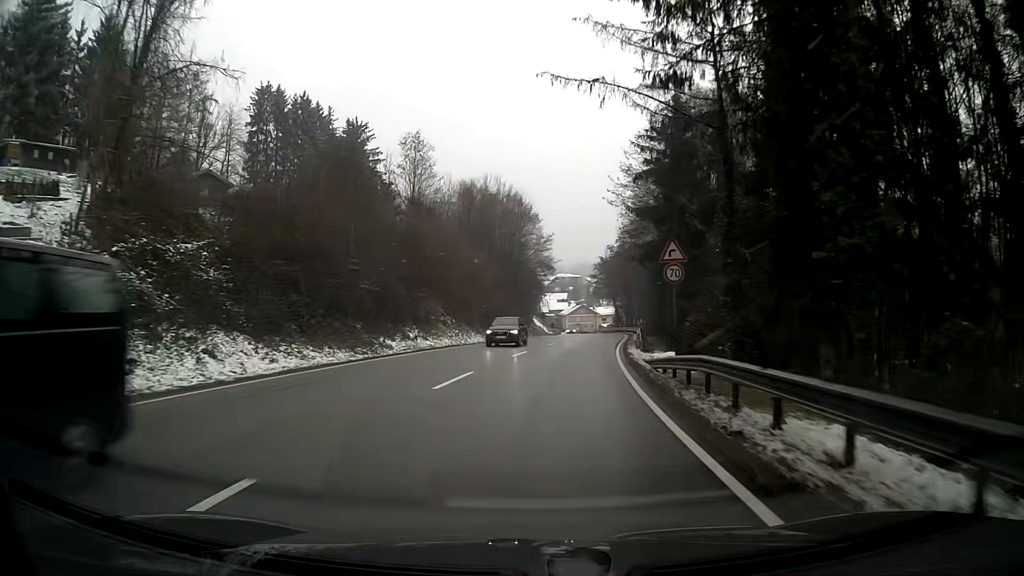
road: primary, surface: asphalt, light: Day
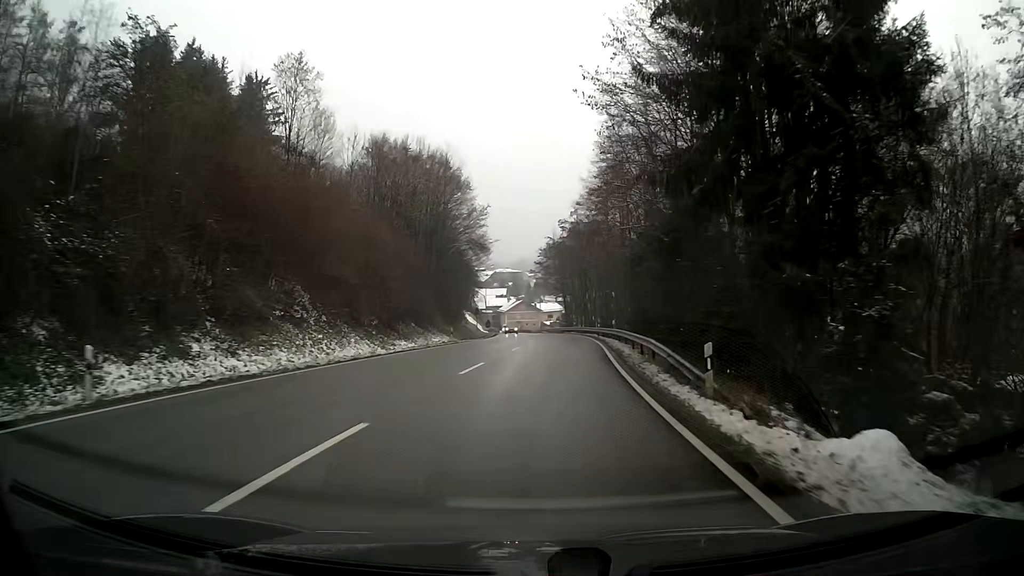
(+0.9, +20.7) m; +5°
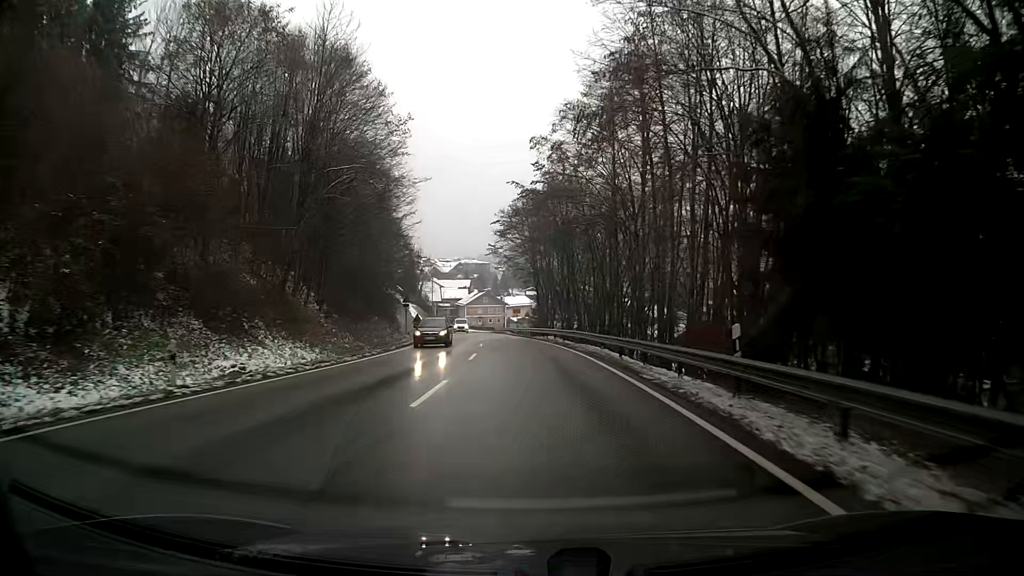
(+0.6, +30.4) m; +1°
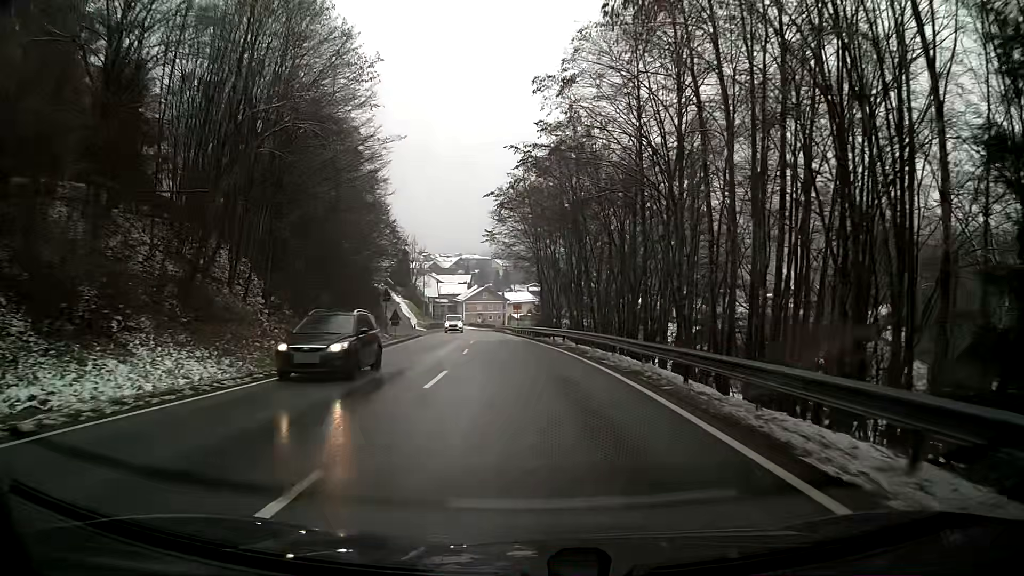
(0.0, +9.5) m; 0°
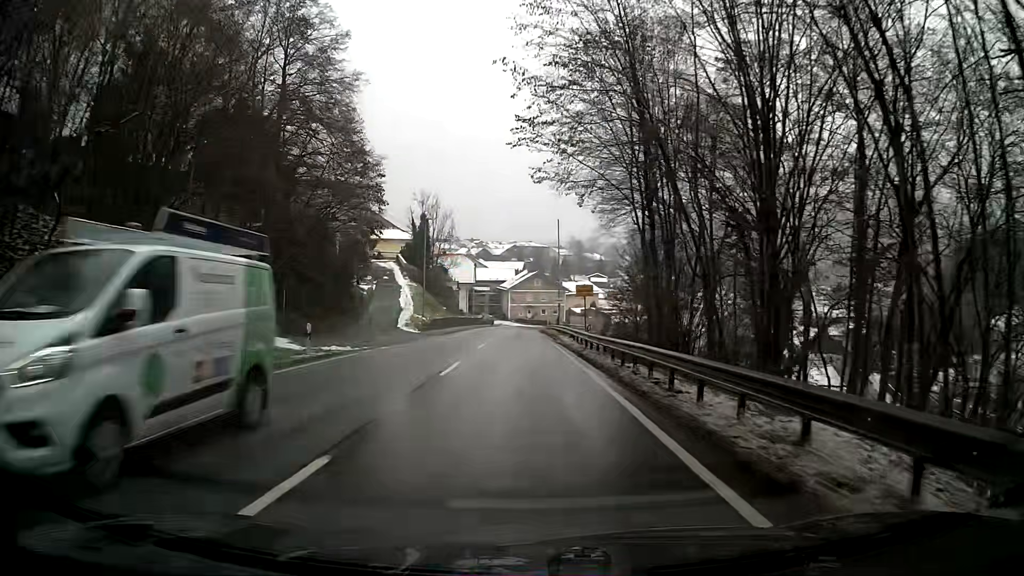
(-1.0, +34.8) m; -4°
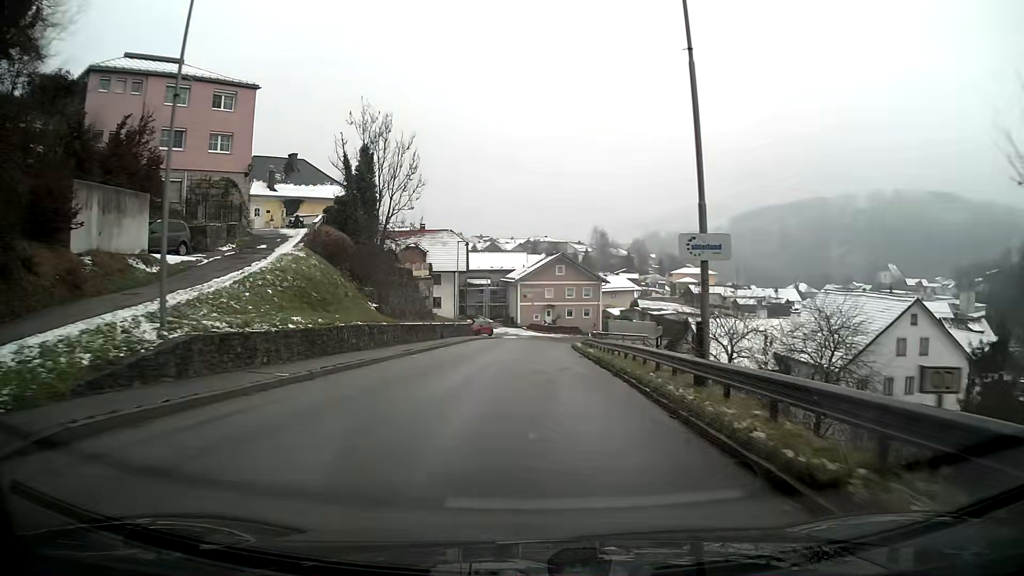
(-0.9, +38.5) m; -1°
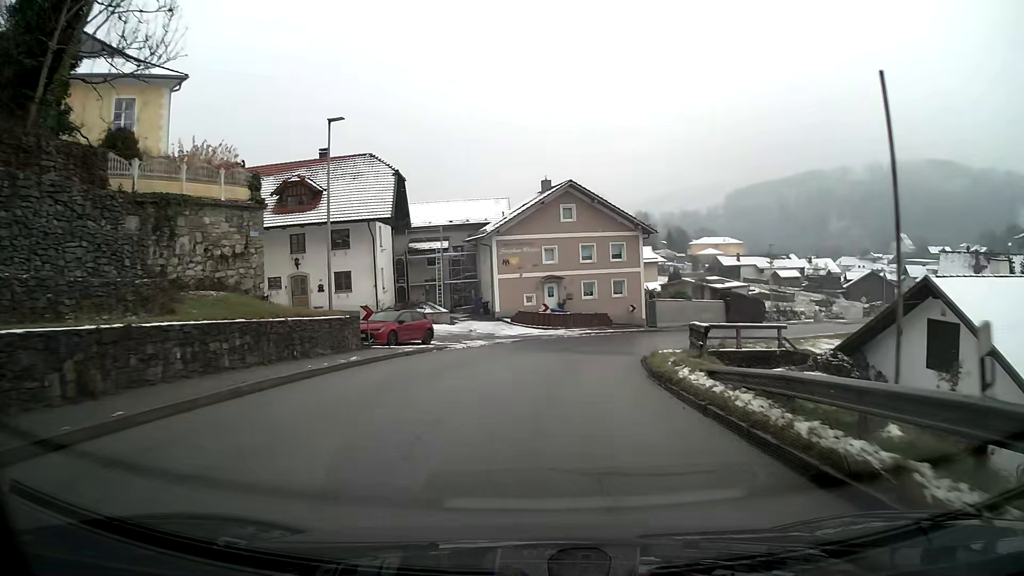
(+0.1, +35.5) m; +1°
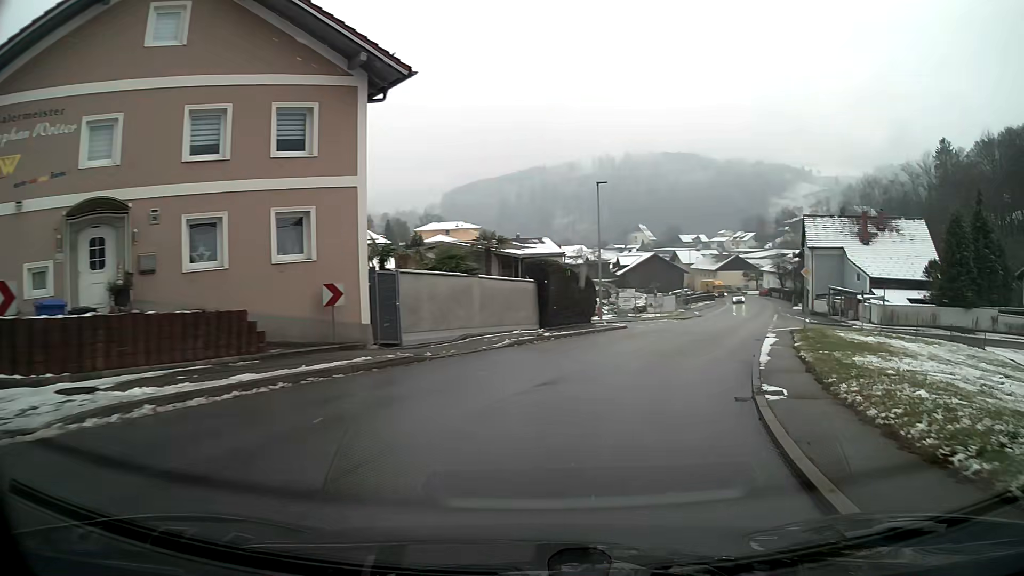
(+5.0, +29.8) m; +27°
(+1, +10) (+4, +20) (+7, +29) (+10, +39) (+13, +48) (+16, +58) (+19, +67) (+22, +77) (+25, +86) (+27, +96) m
